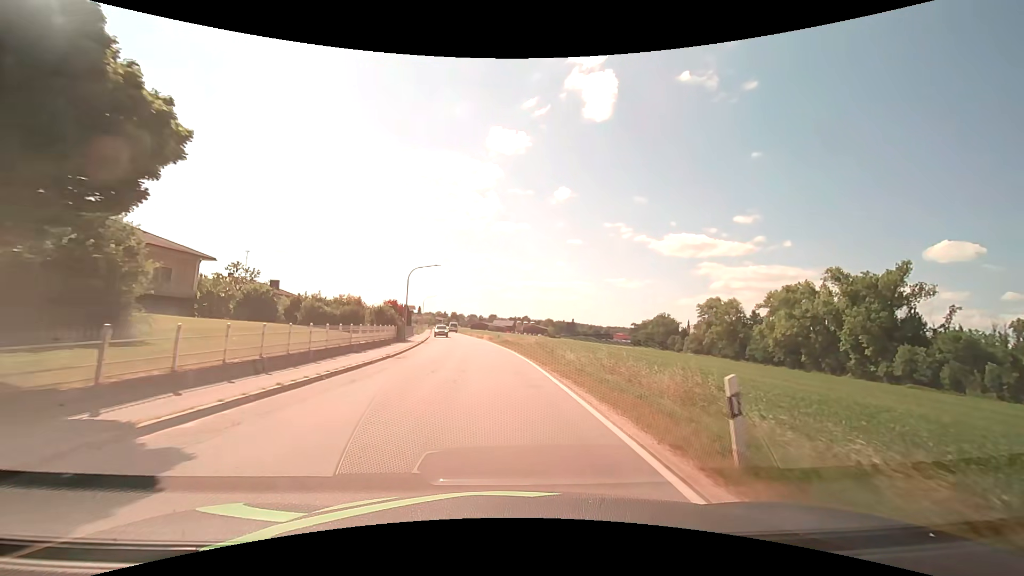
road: secondary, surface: asphalt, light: Day
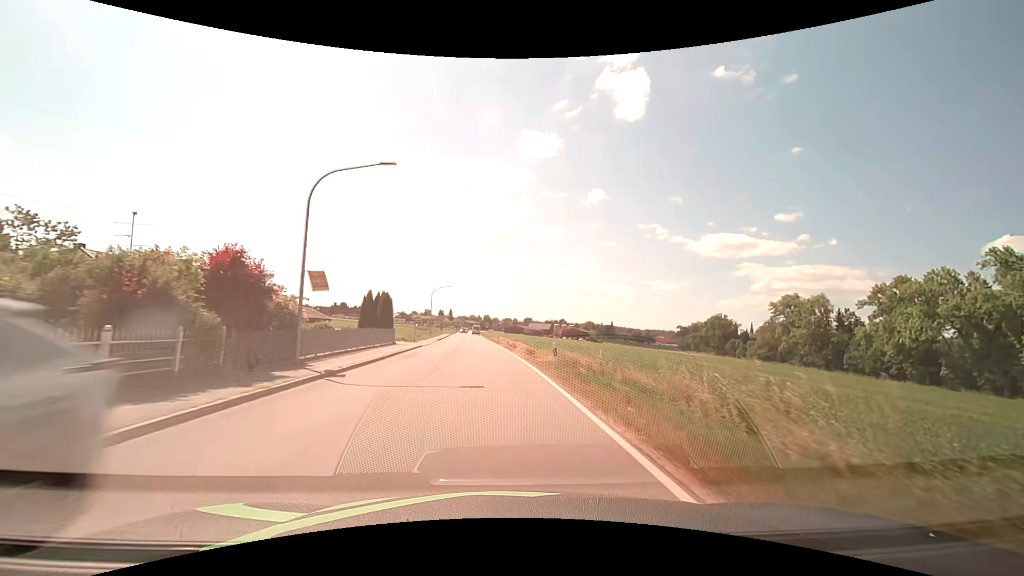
(-0.9, +30.5) m; -4°
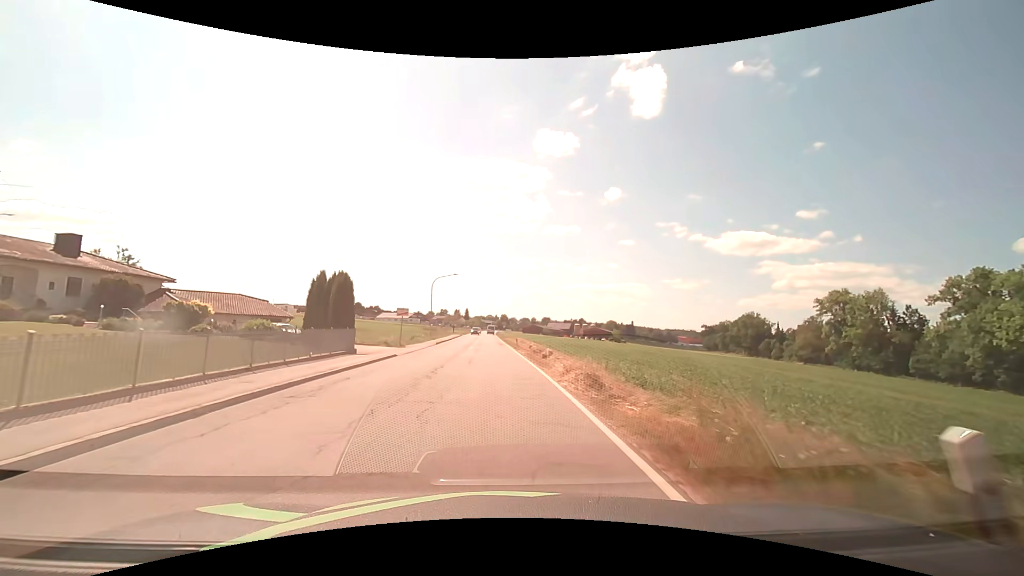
(-0.2, +15.2) m; -2°
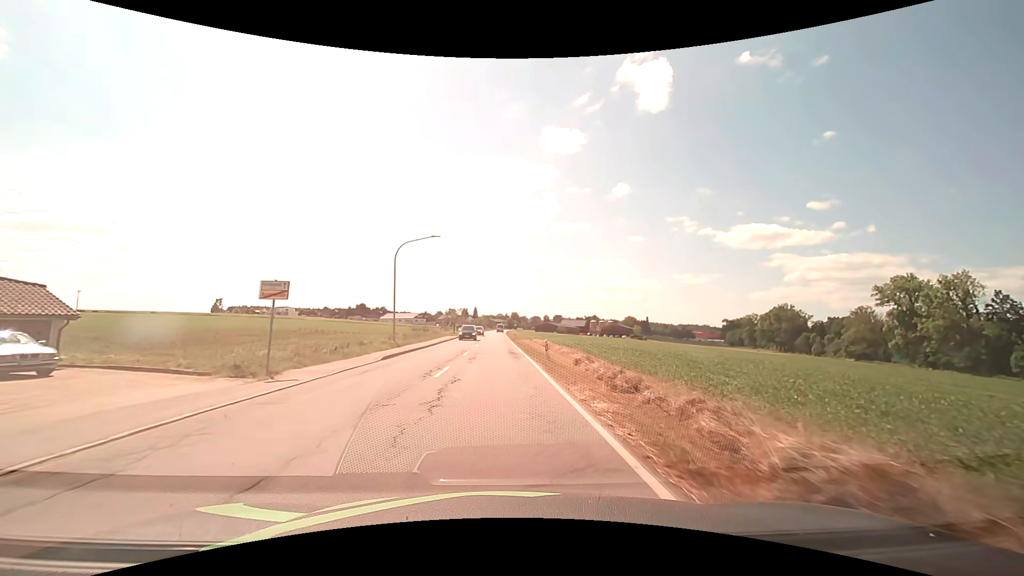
(-0.3, +22.8) m; -1°
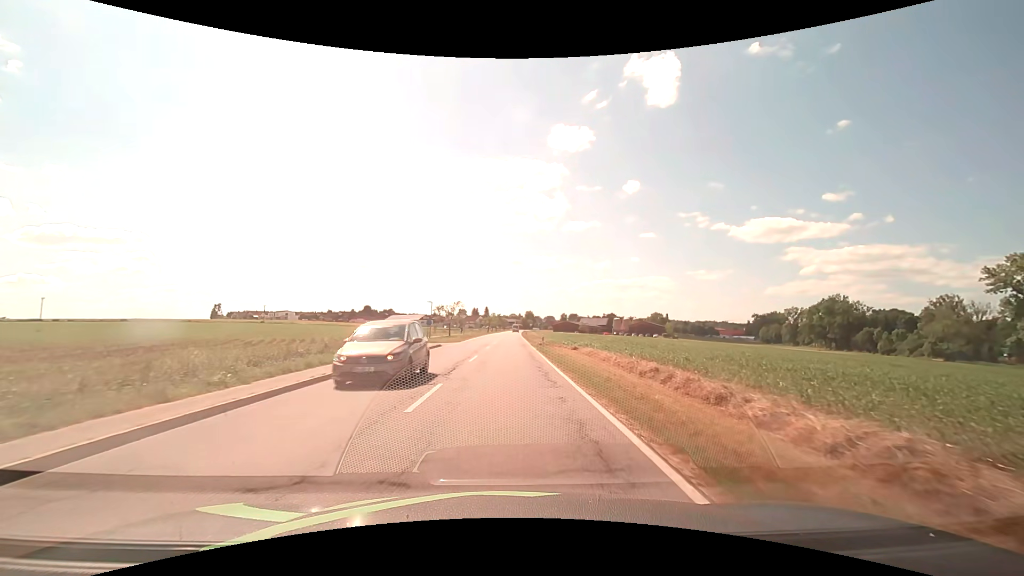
(-0.5, +30.4) m; -2°
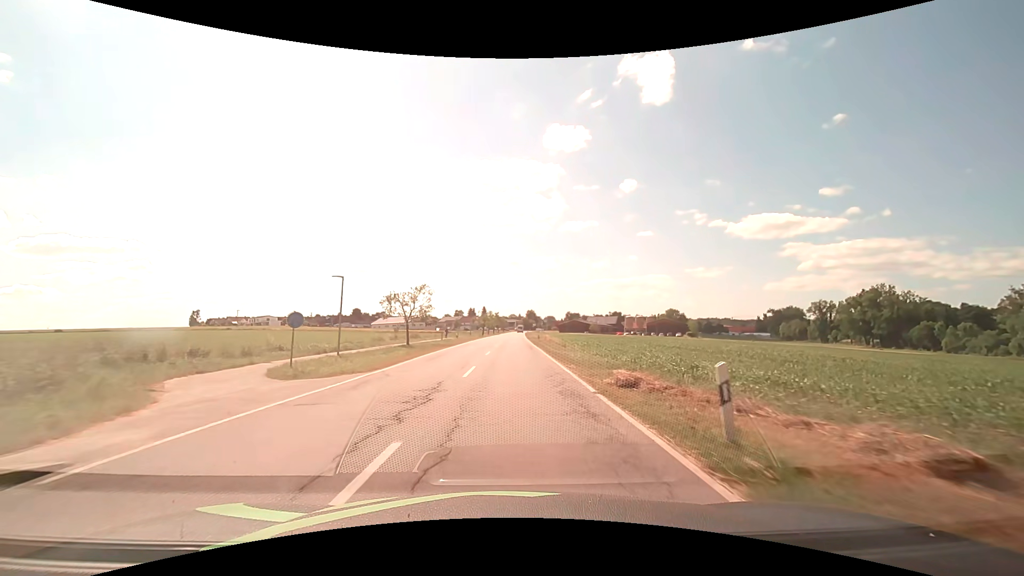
(+0.2, +30.4) m; 0°
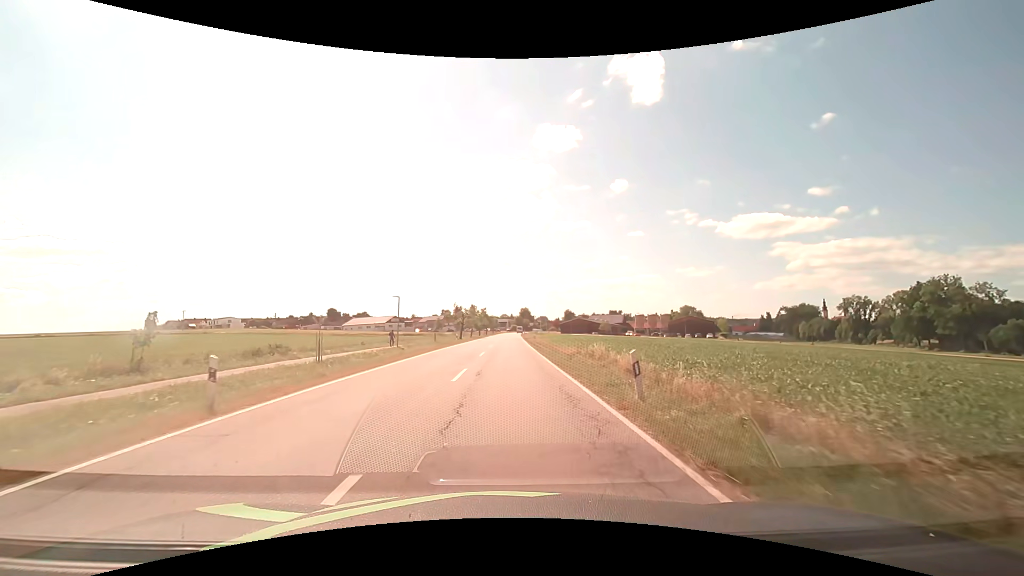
(+0.4, +38.0) m; +1°
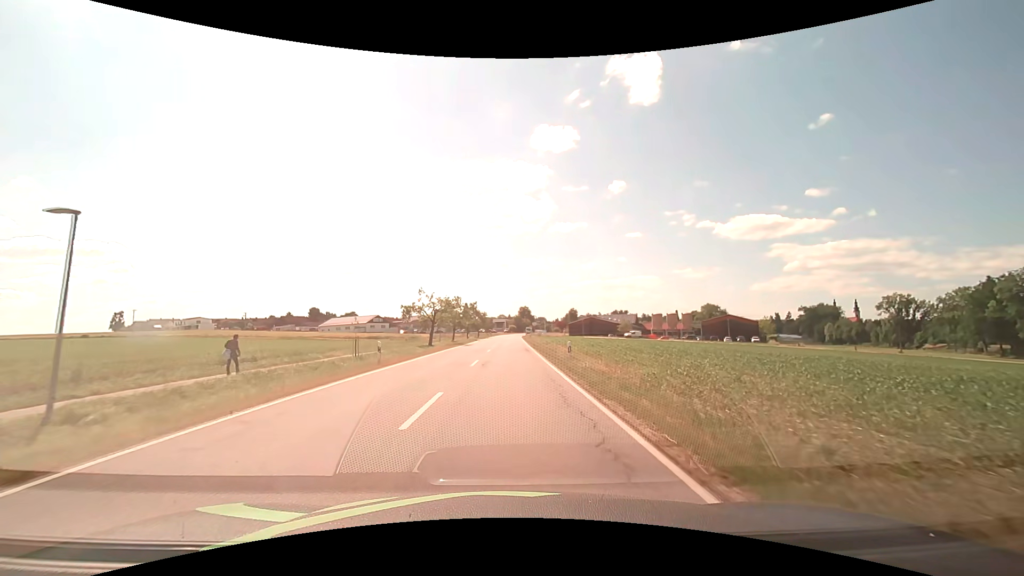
(+0.1, +30.4) m; 0°
(0, +10) (0, +20) (0, +30) (0, +40) (0, +50) (0, +60) (0, +70) (0, +80) (+1, +90) (+1, +100) m
